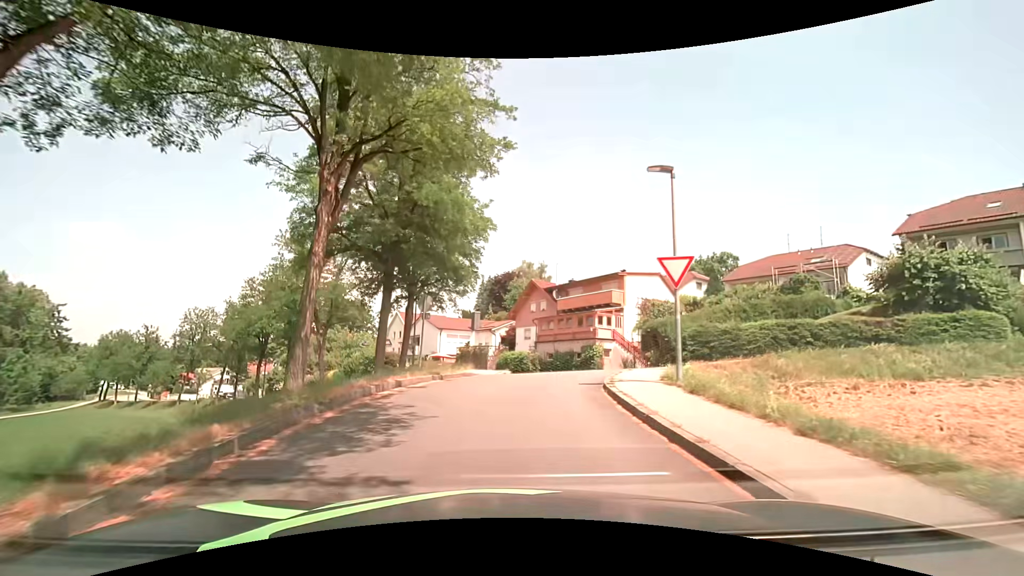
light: Day
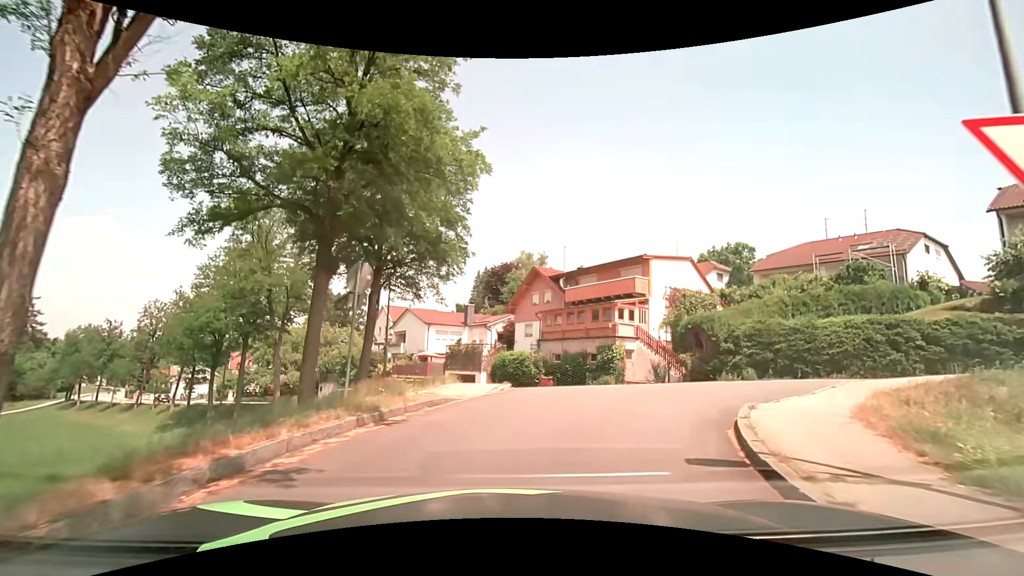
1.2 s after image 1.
(0.0, +7.5) m; 0°
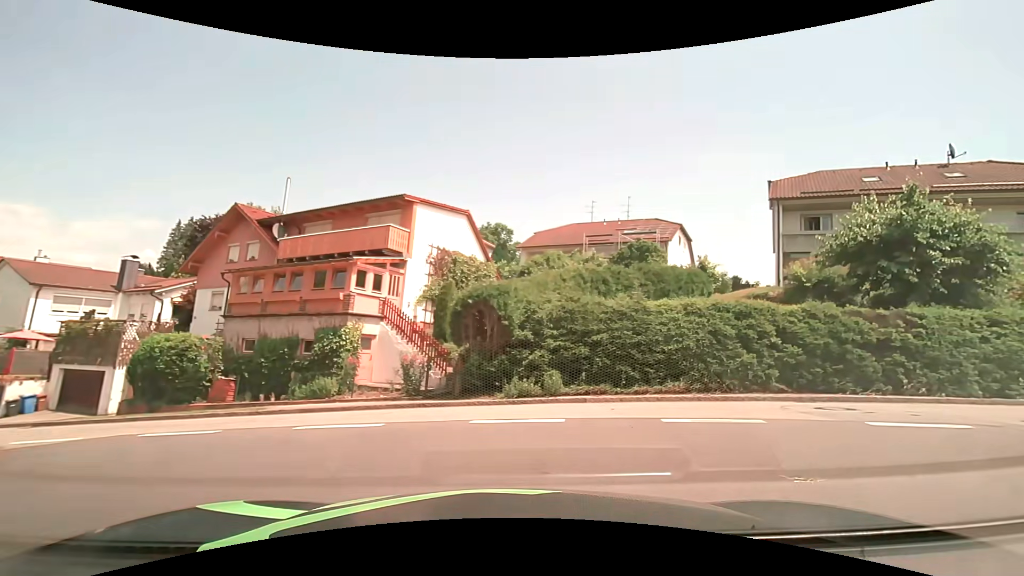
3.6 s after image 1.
(+2.1, +11.0) m; +28°
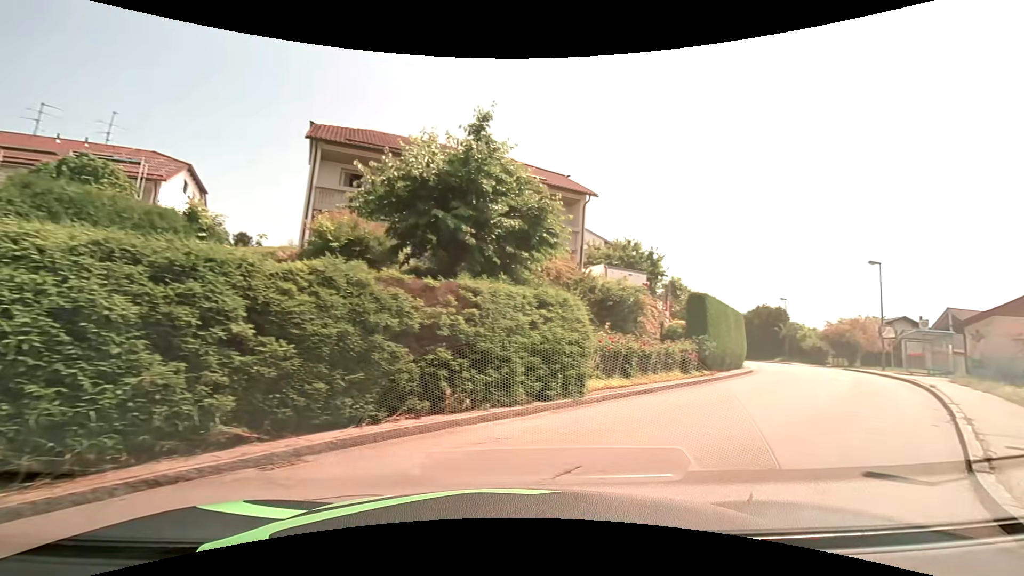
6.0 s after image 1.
(+3.7, +8.4) m; +49°
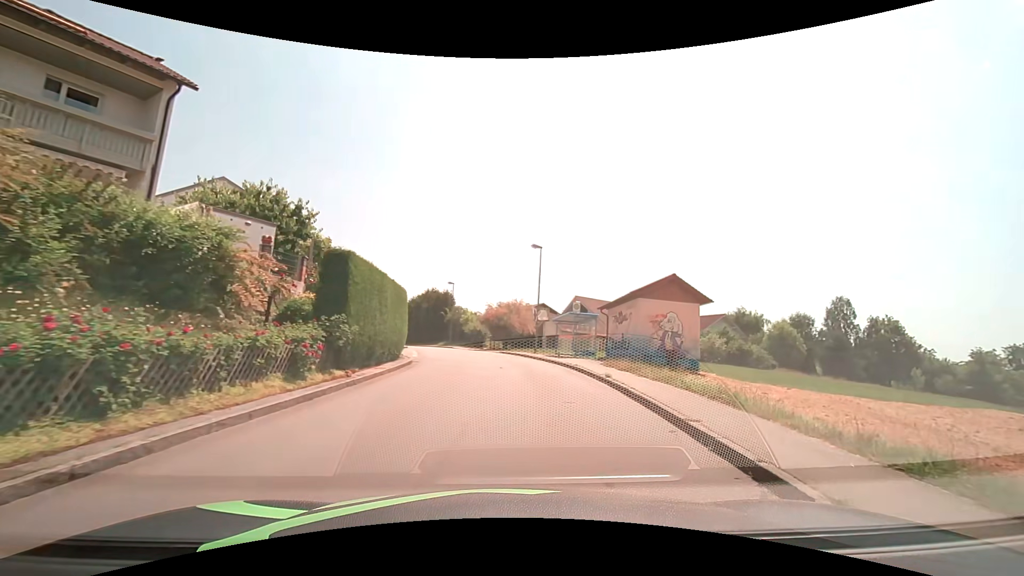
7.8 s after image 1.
(+3.2, +7.8) m; +38°
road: unclassified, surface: asphalt
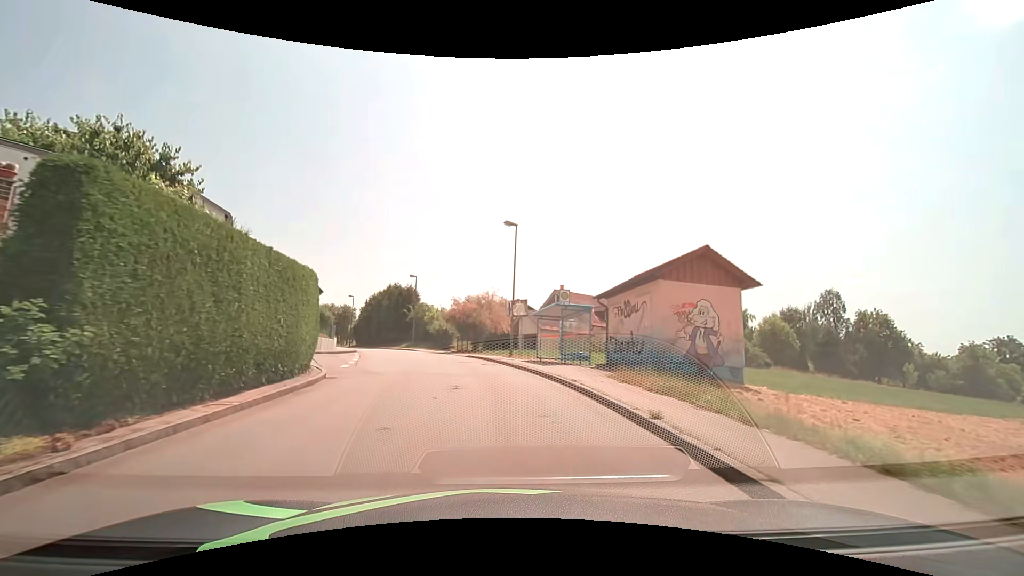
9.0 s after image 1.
(+0.3, +7.6) m; +3°
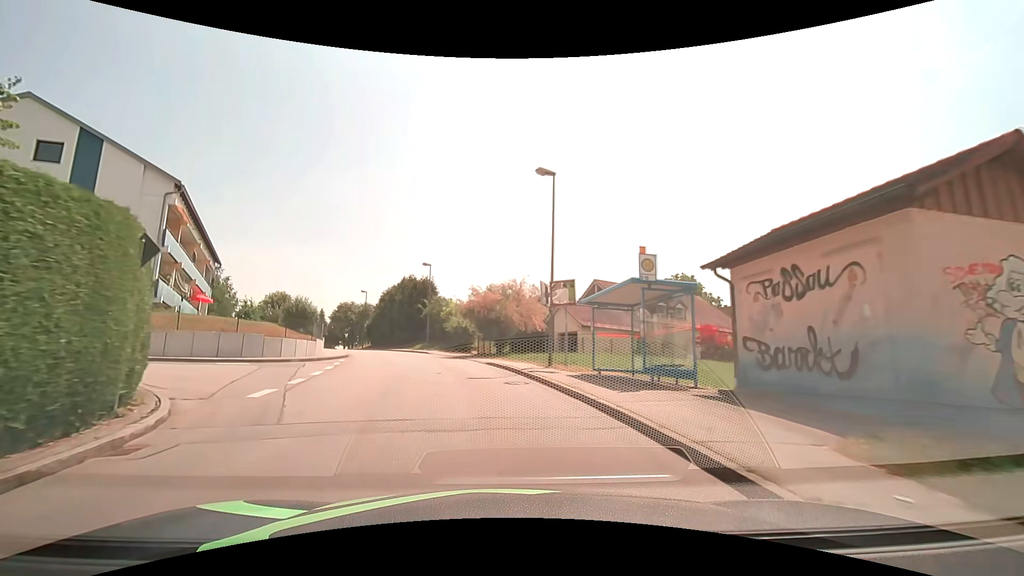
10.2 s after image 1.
(-0.2, +9.4) m; -4°
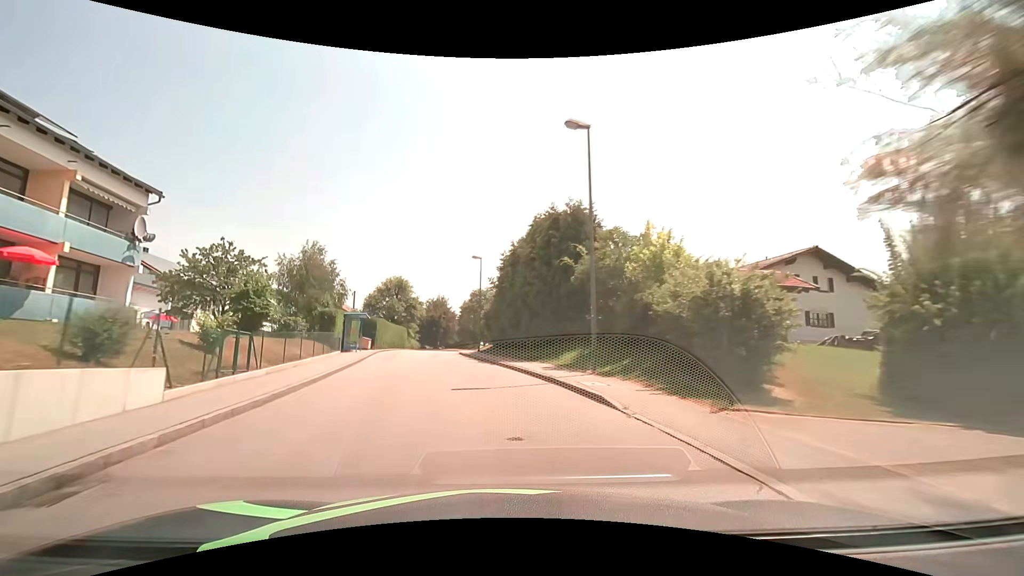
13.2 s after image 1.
(-4.7, +30.8) m; -17°
(-1, +10) (-2, +20) (-4, +30) (-5, +40) (-7, +49) (-7, +59) (-7, +69) (-4, +79) (0, +88) (+7, +96) m
